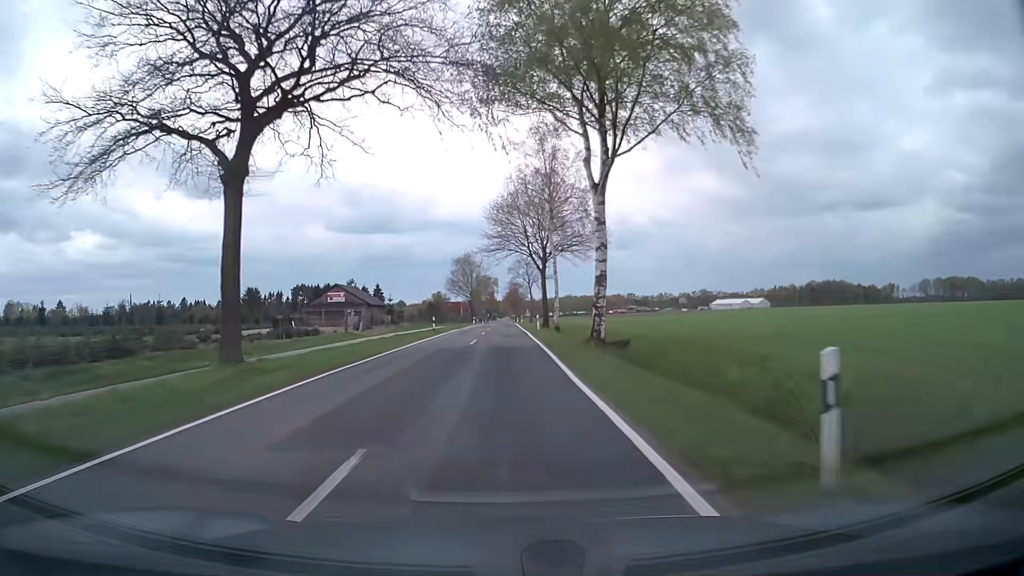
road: secondary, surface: asphalt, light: Day
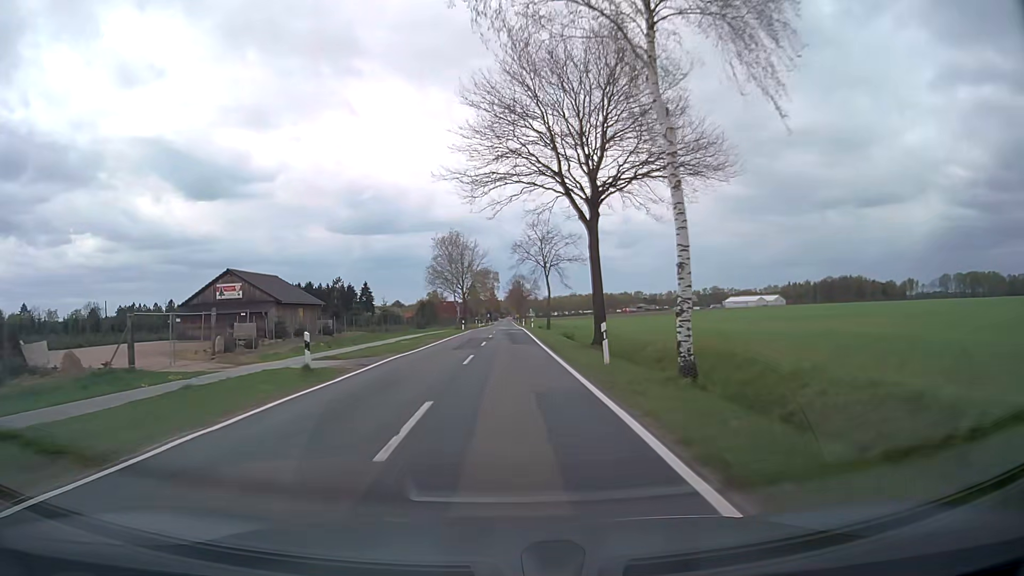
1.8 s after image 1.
(0.0, +32.3) m; 0°
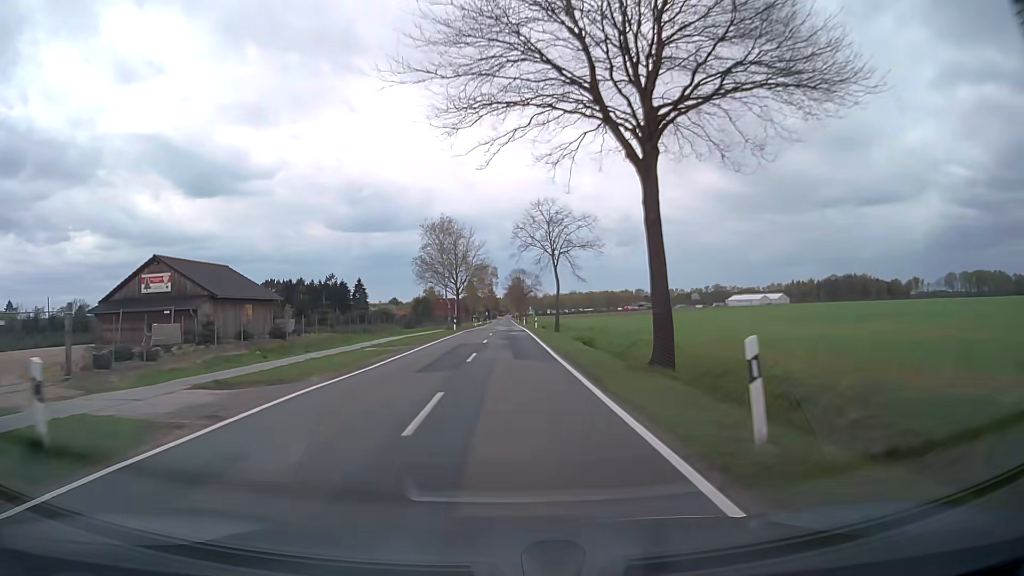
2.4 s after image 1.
(0.0, +10.8) m; 0°
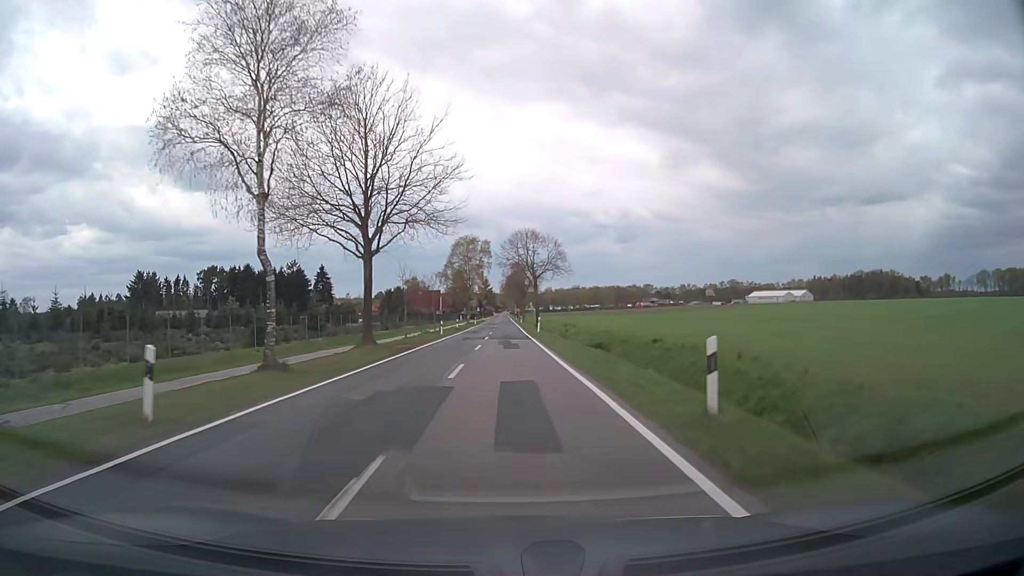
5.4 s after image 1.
(+0.4, +53.7) m; 0°
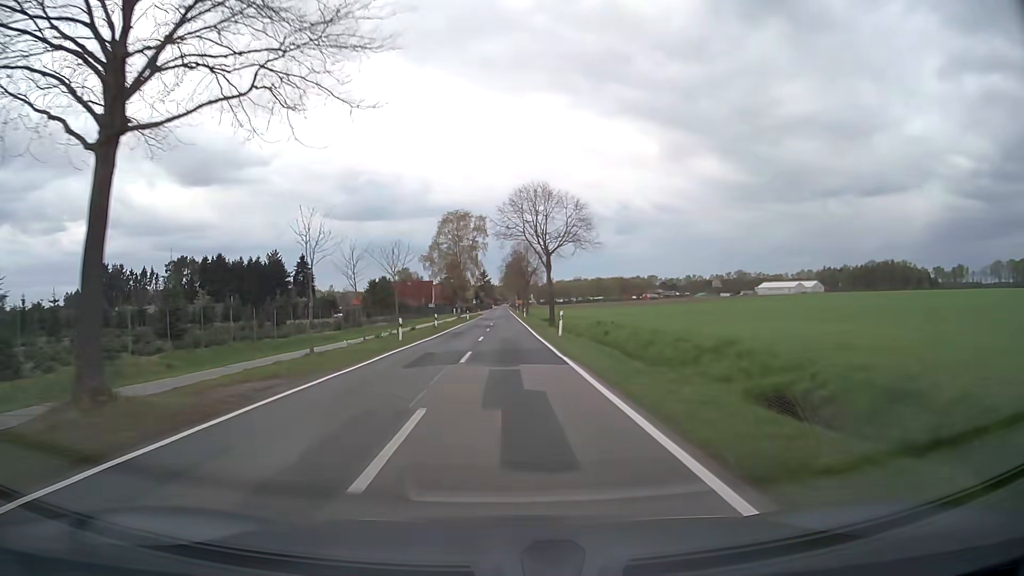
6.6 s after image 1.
(0.0, +21.2) m; 0°
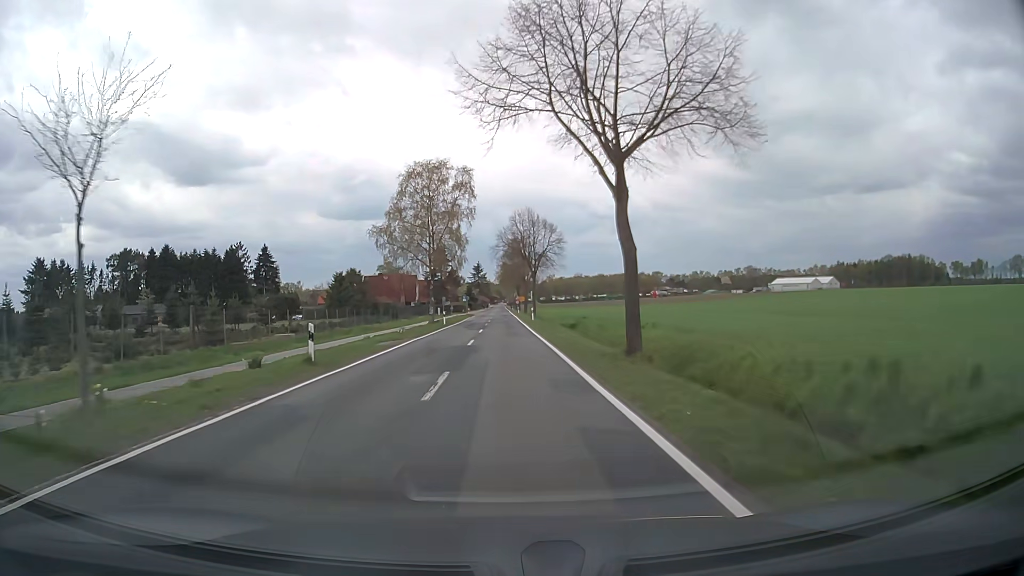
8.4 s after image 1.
(+0.1, +30.8) m; 0°
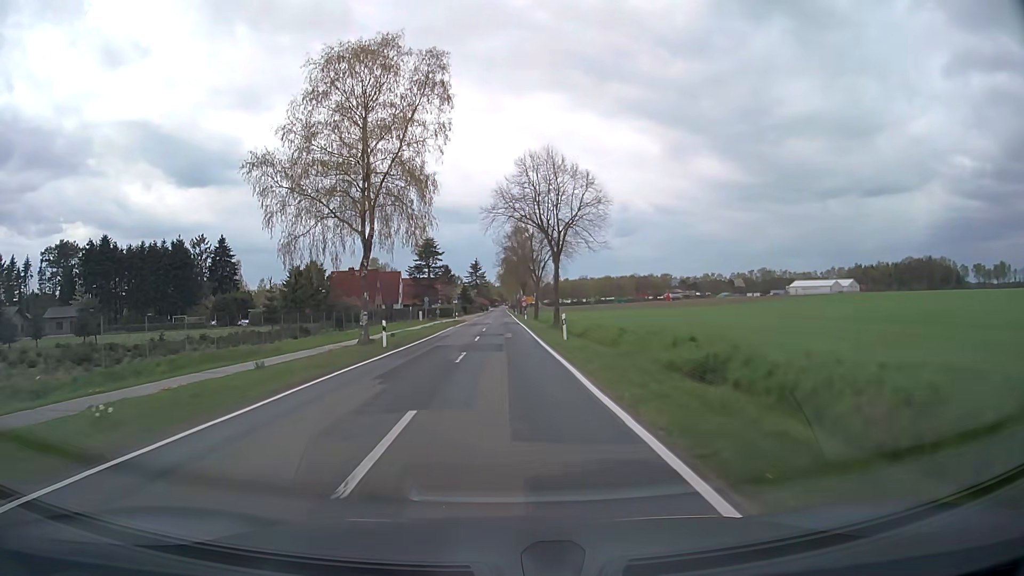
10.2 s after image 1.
(-0.1, +28.5) m; 0°
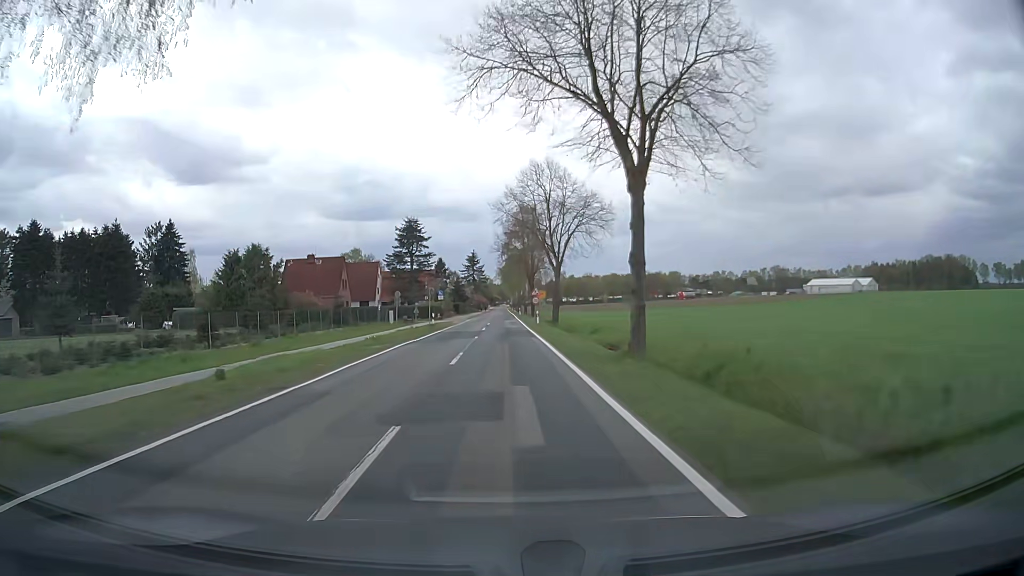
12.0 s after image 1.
(0.0, +25.0) m; 0°
